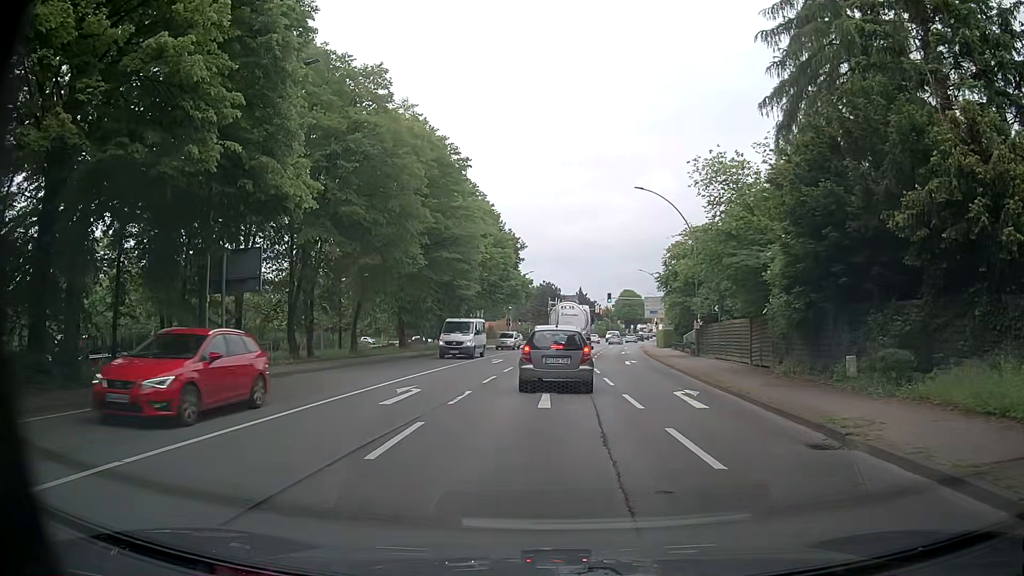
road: primary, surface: asphalt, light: Day
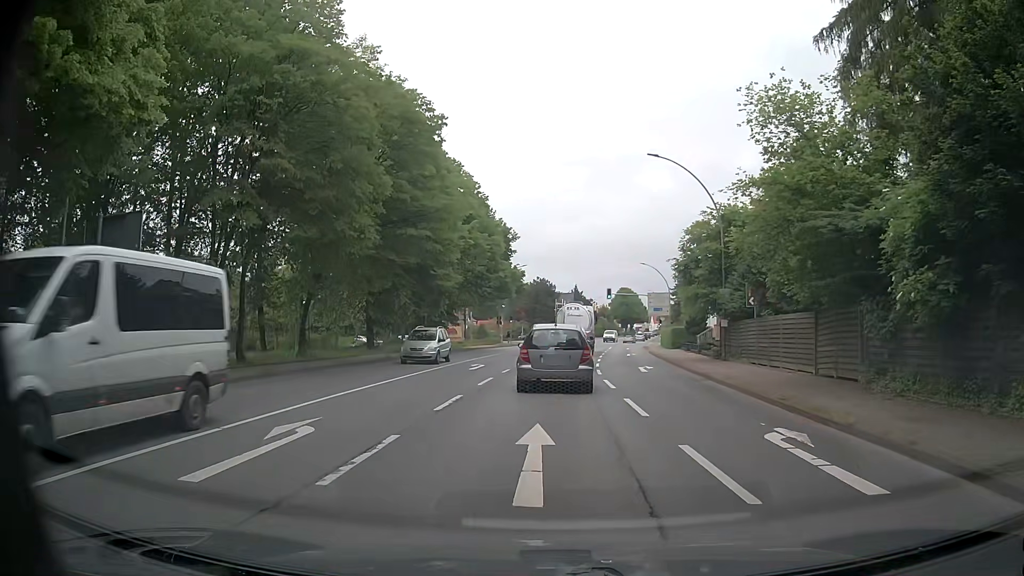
(-0.2, +7.4) m; -2°
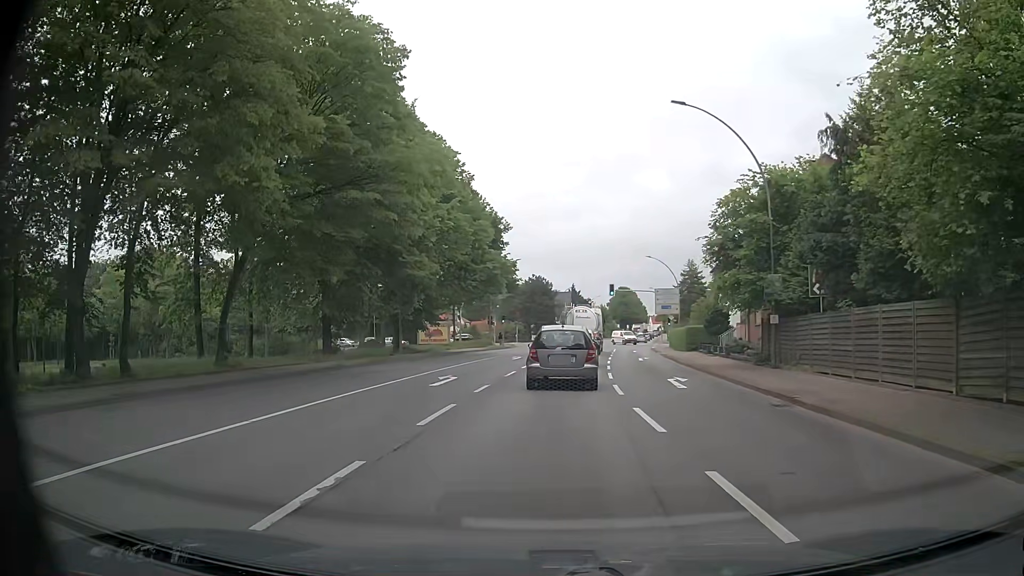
(+0.1, +7.9) m; -1°
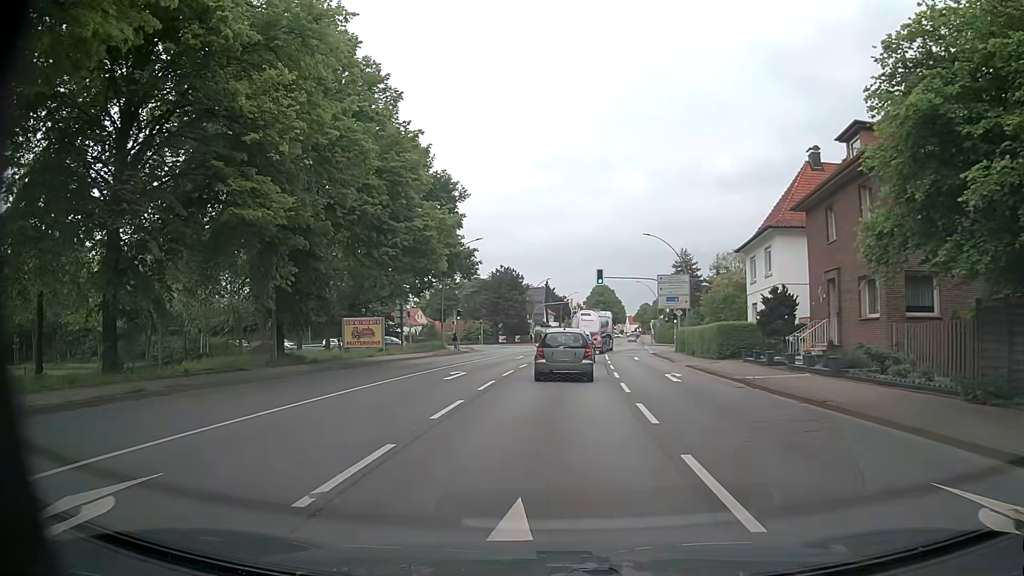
(+0.6, +17.2) m; +2°
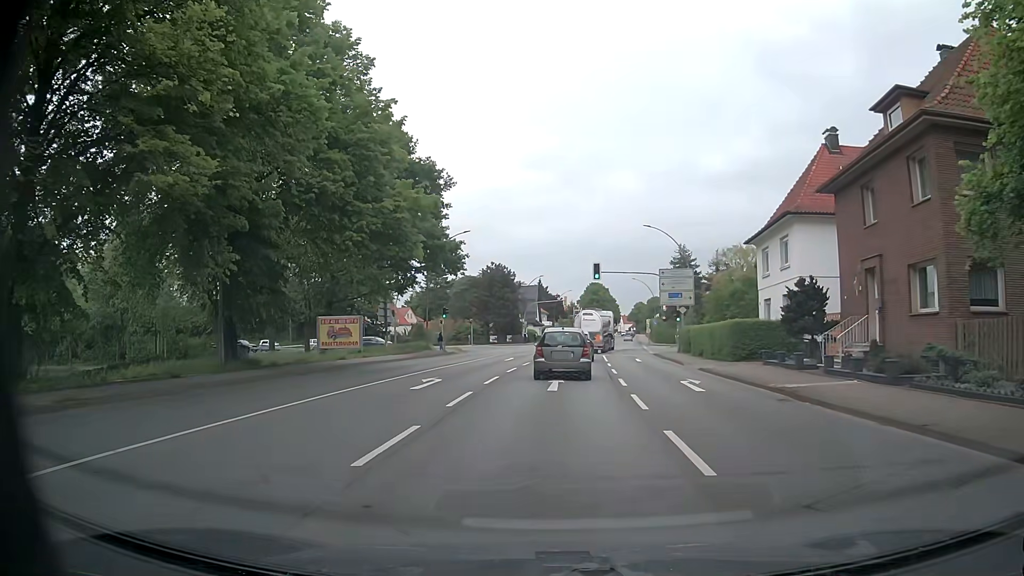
(+0.1, +4.2) m; 0°
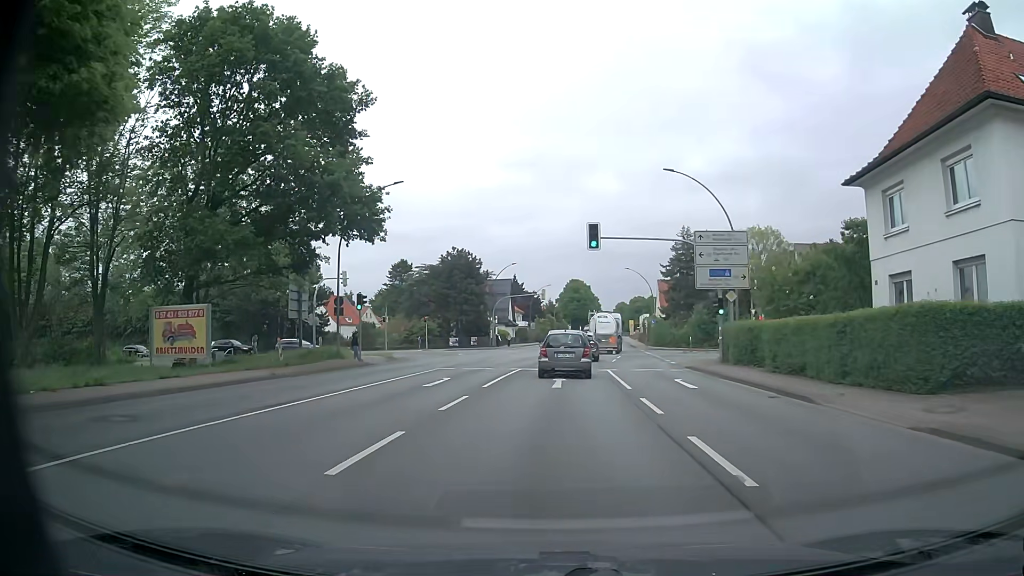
(+0.7, +18.8) m; +3°
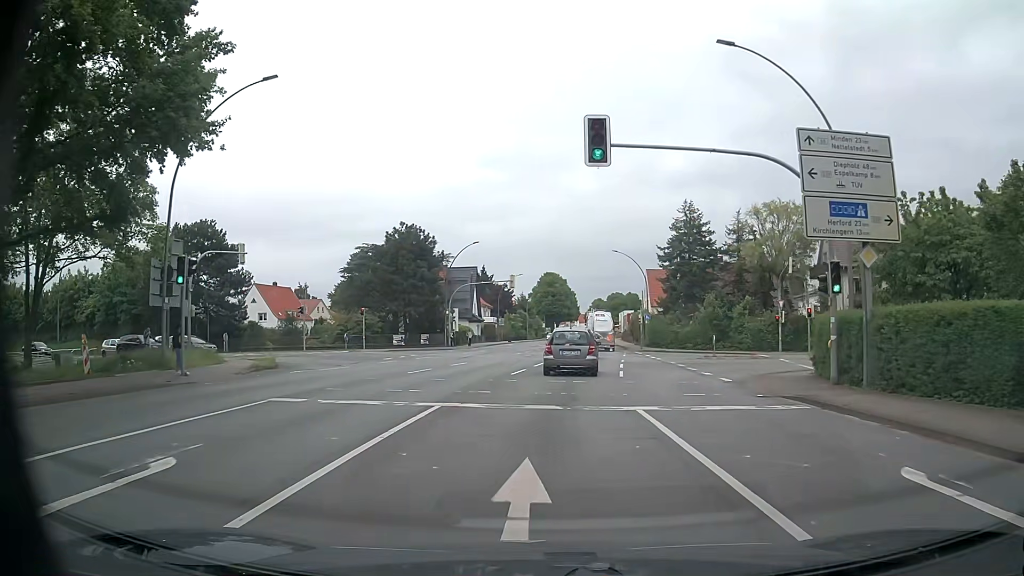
(+0.3, +16.0) m; +3°
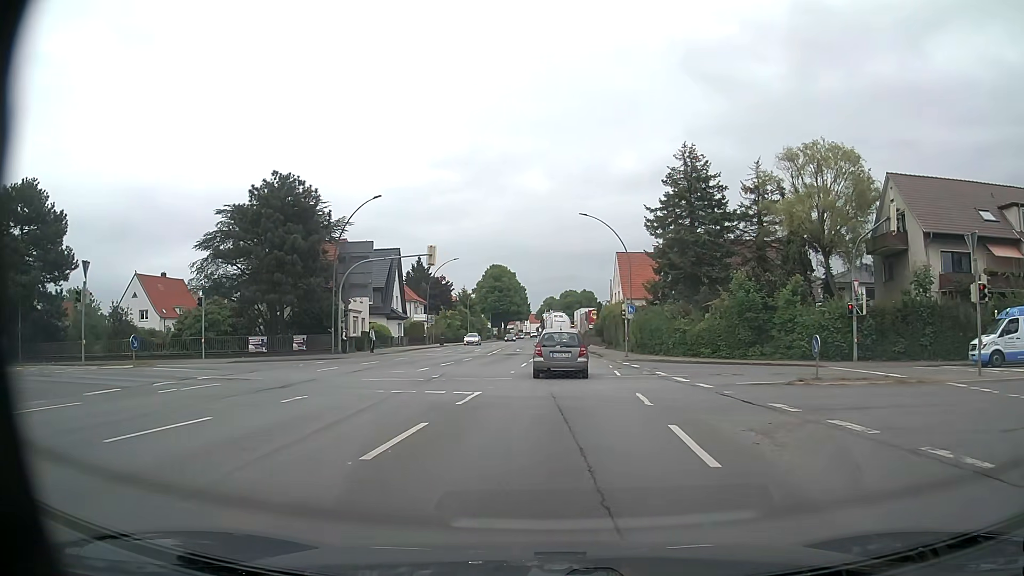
(+0.6, +21.5) m; +4°
(0, +10) (+1, +20) (+1, +30) (+1, +40) (+1, +50) (+1, +60) (+1, +70) (+1, +80) (0, +90) (0, +100) m
